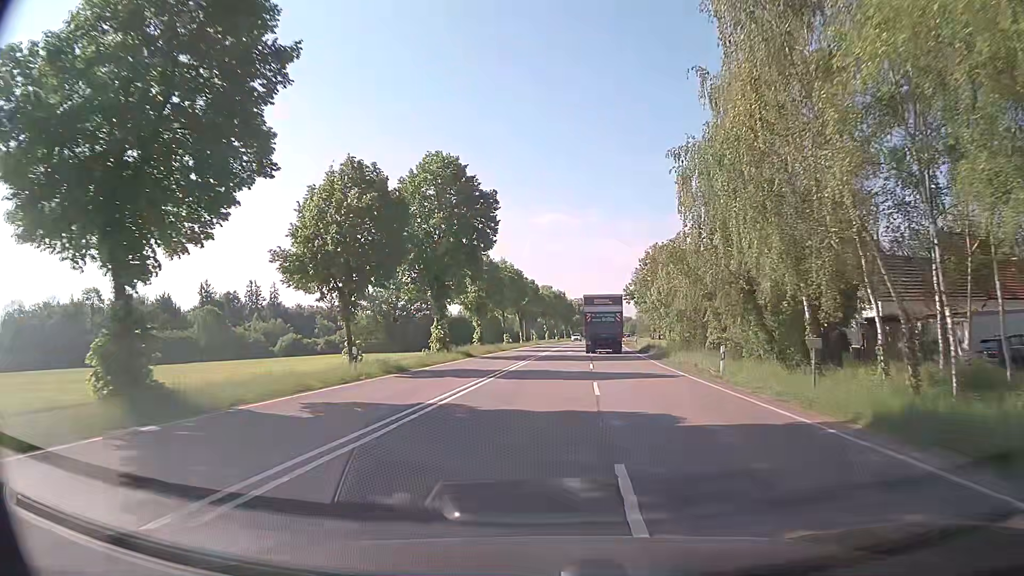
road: secondary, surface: asphalt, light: Day
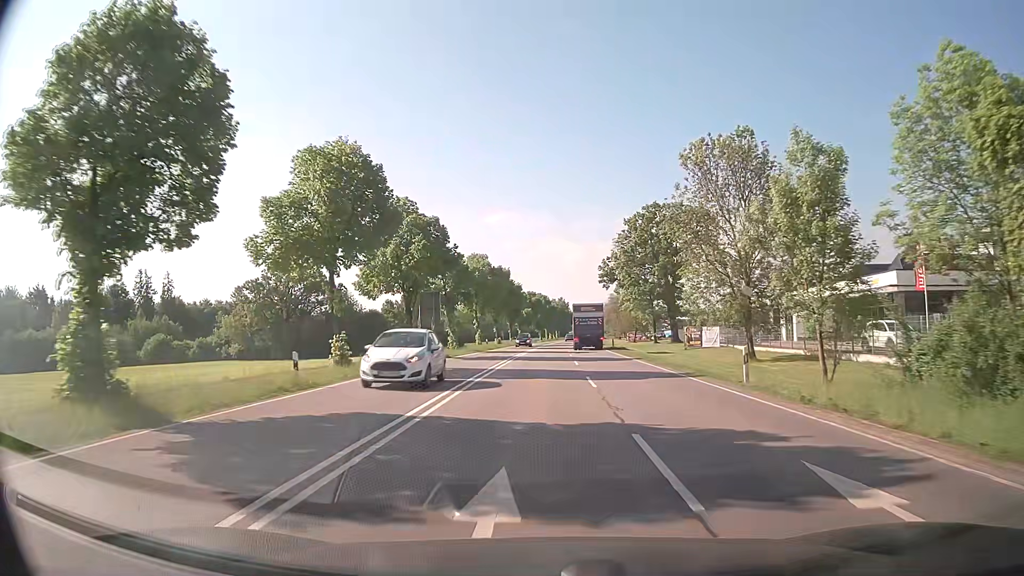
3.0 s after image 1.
(+1.8, +46.0) m; +4°
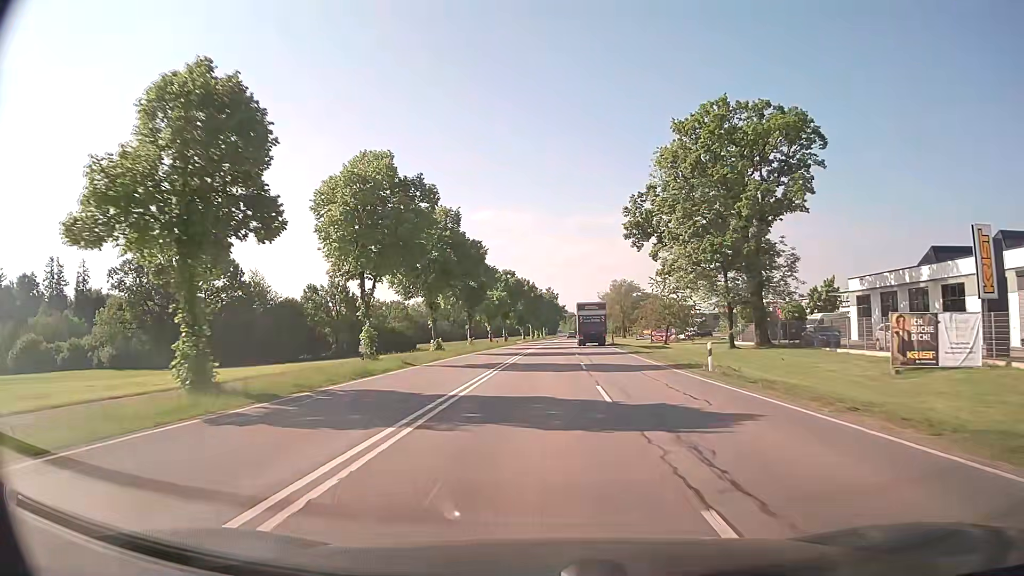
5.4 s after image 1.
(+0.4, +40.0) m; +1°
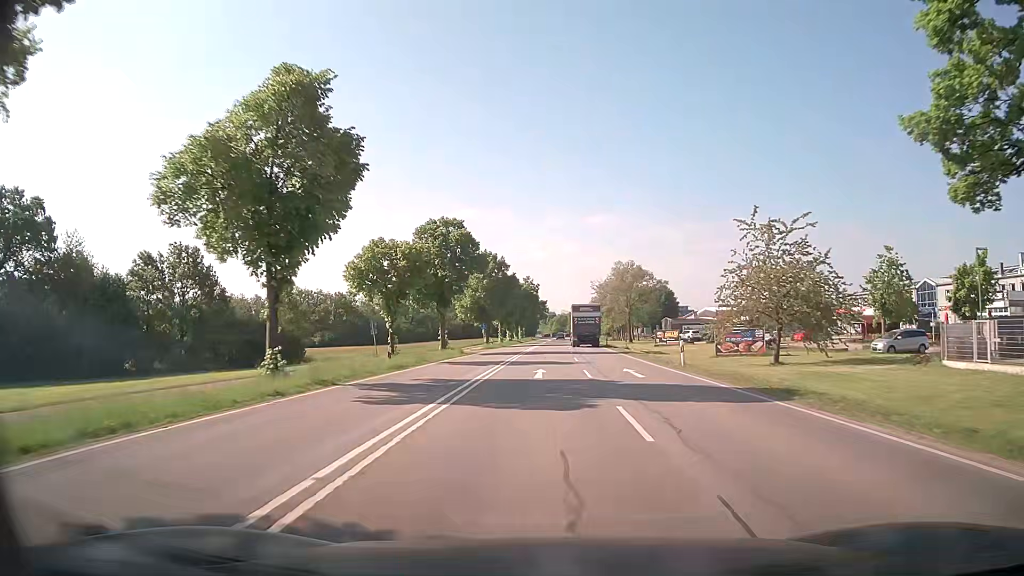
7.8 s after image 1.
(+0.5, +40.8) m; +2°
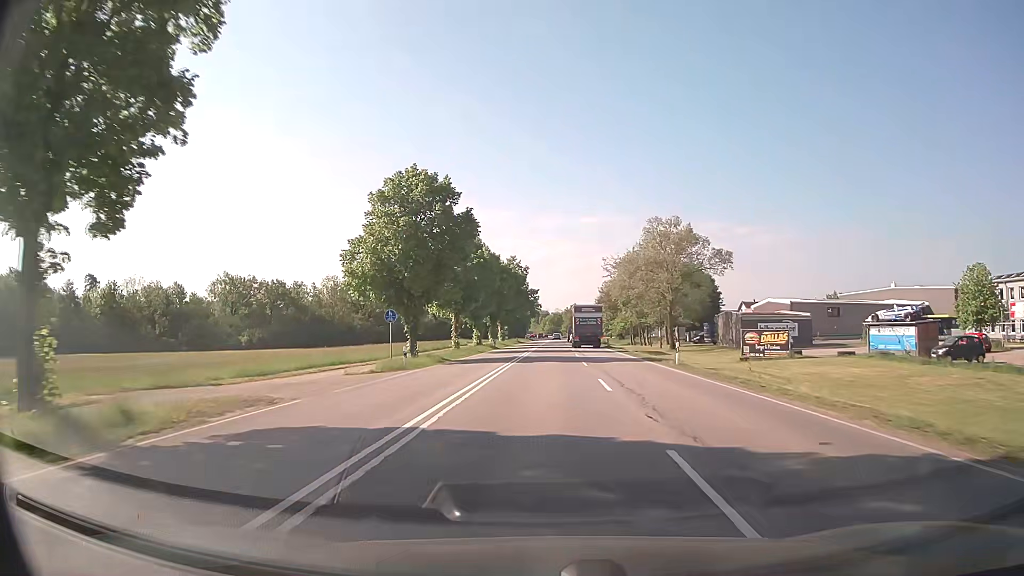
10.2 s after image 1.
(+0.4, +40.5) m; +1°
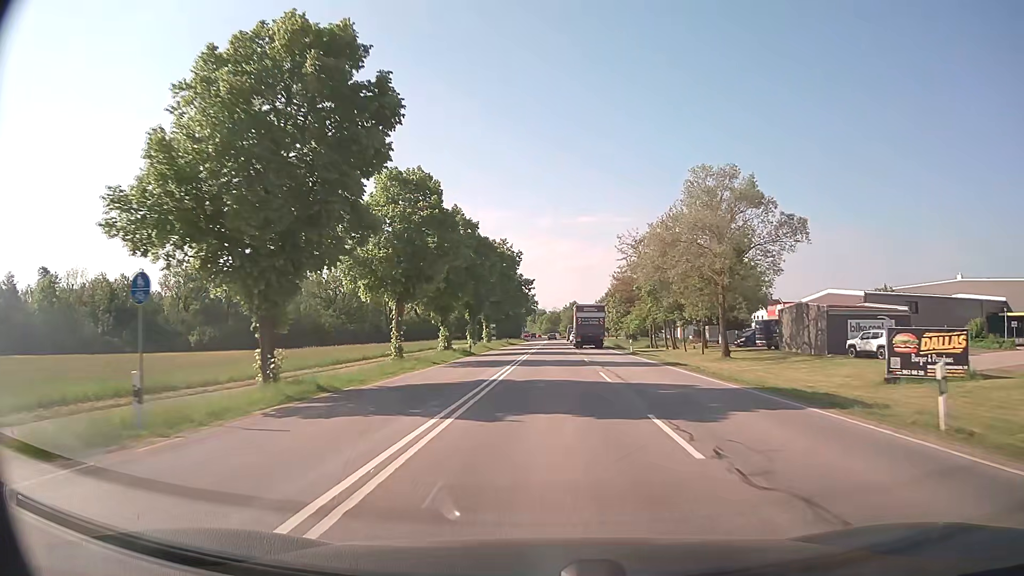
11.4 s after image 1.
(0.0, +20.4) m; 0°
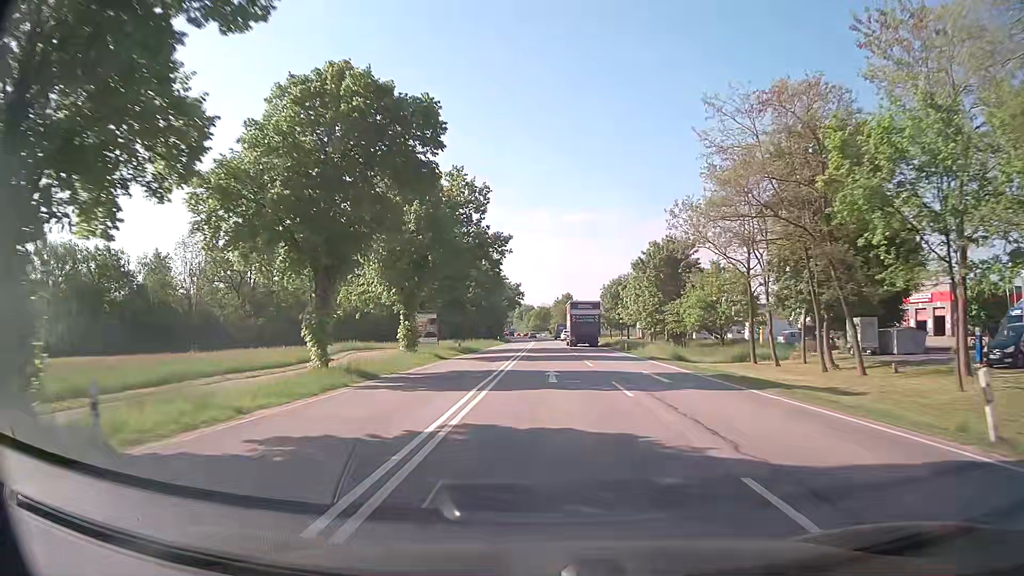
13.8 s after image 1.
(+0.4, +40.8) m; +1°
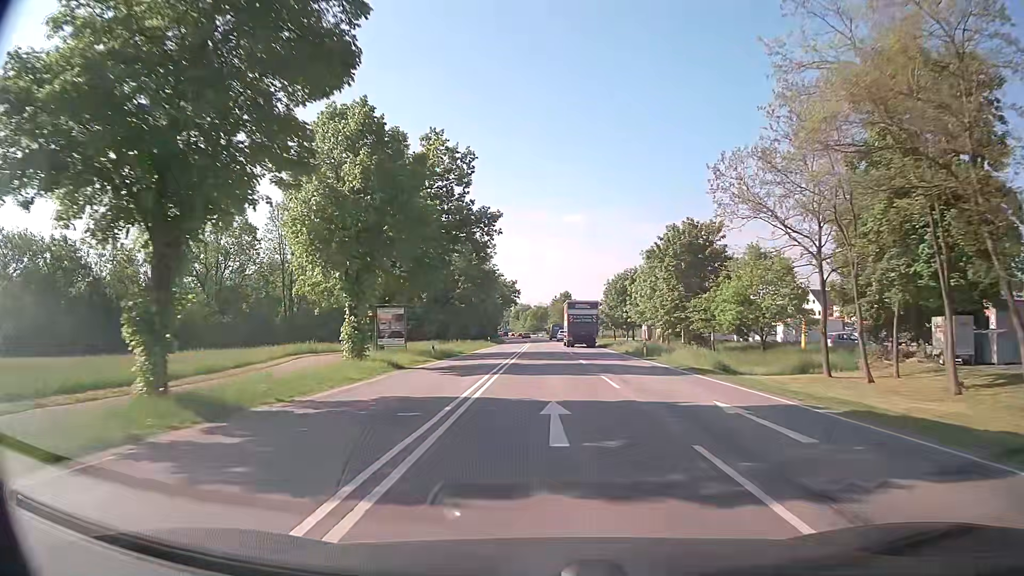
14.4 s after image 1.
(0.0, +10.2) m; +1°
(0, +10) (0, +20) (0, +30) (0, +40) (0, +50) (0, +60) (0, +70) (0, +80) (-1, +90) (-1, +100) m
